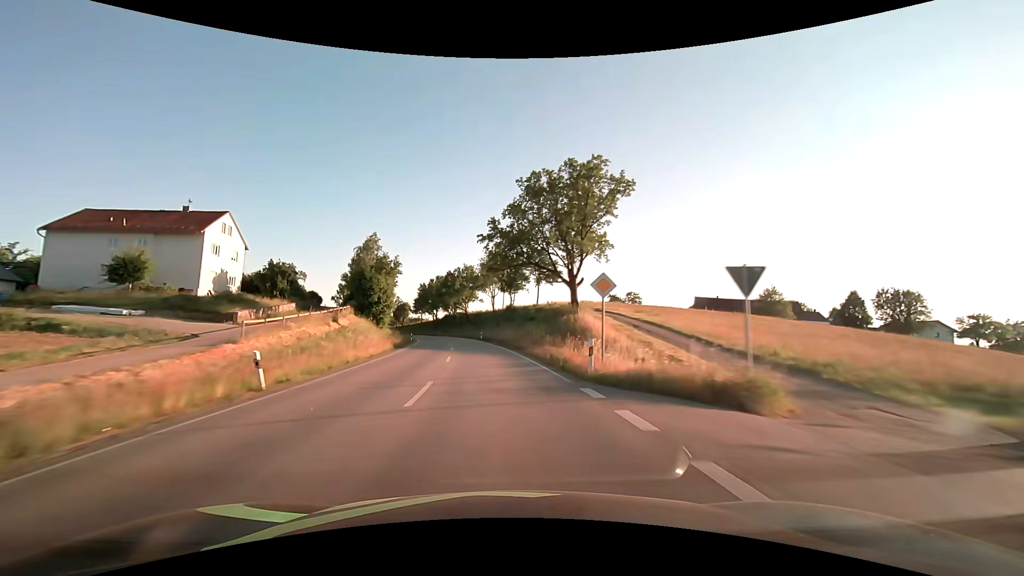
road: secondary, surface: asphalt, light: Day
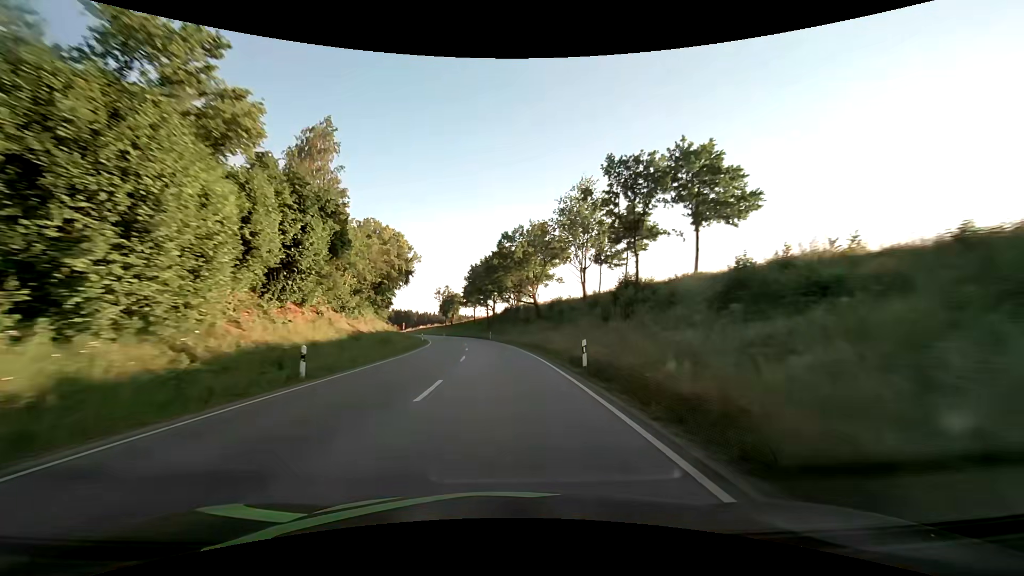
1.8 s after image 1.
(-3.5, +47.4) m; -8°
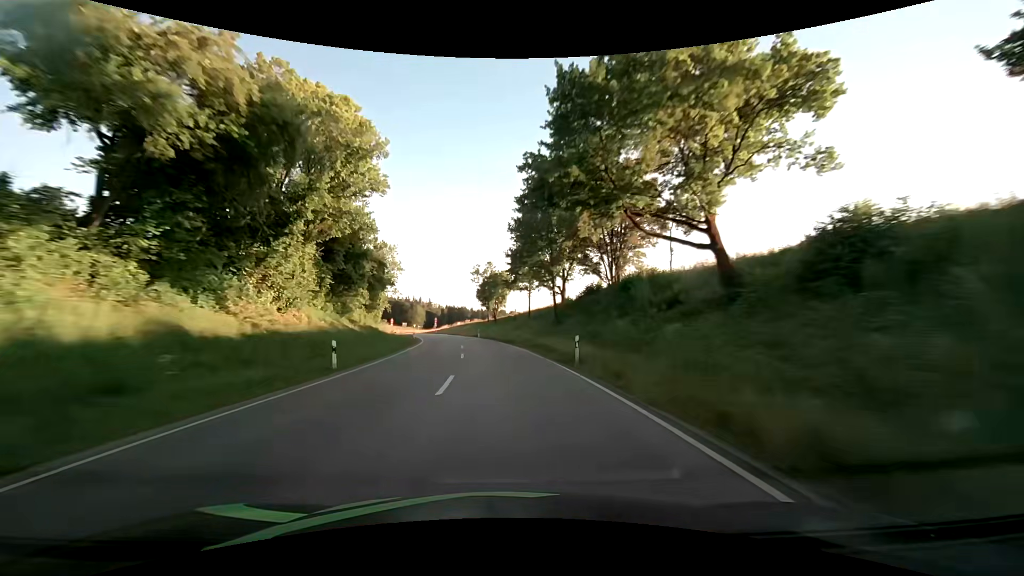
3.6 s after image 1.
(-2.7, +47.4) m; -7°
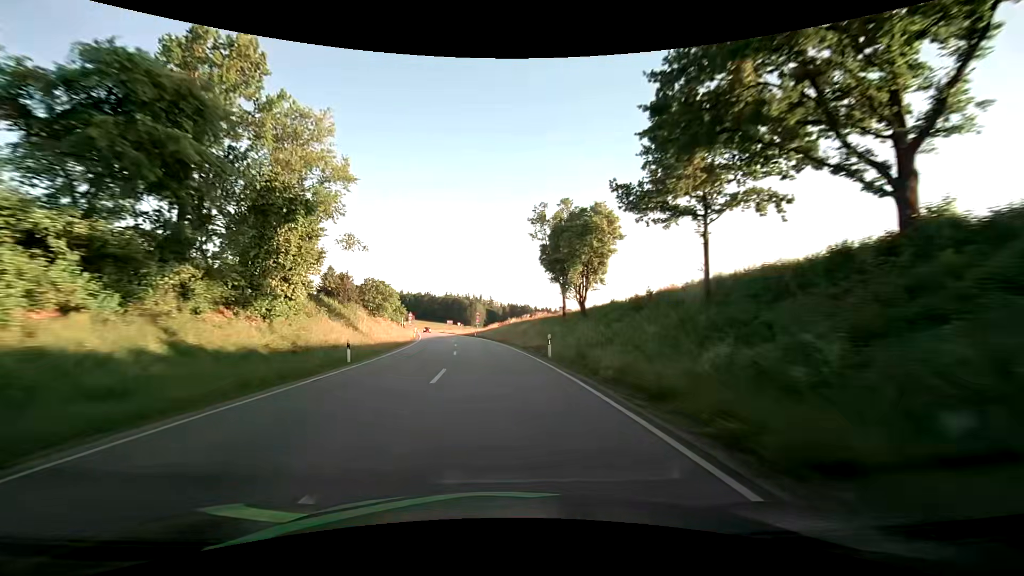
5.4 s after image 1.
(-2.9, +45.8) m; -7°
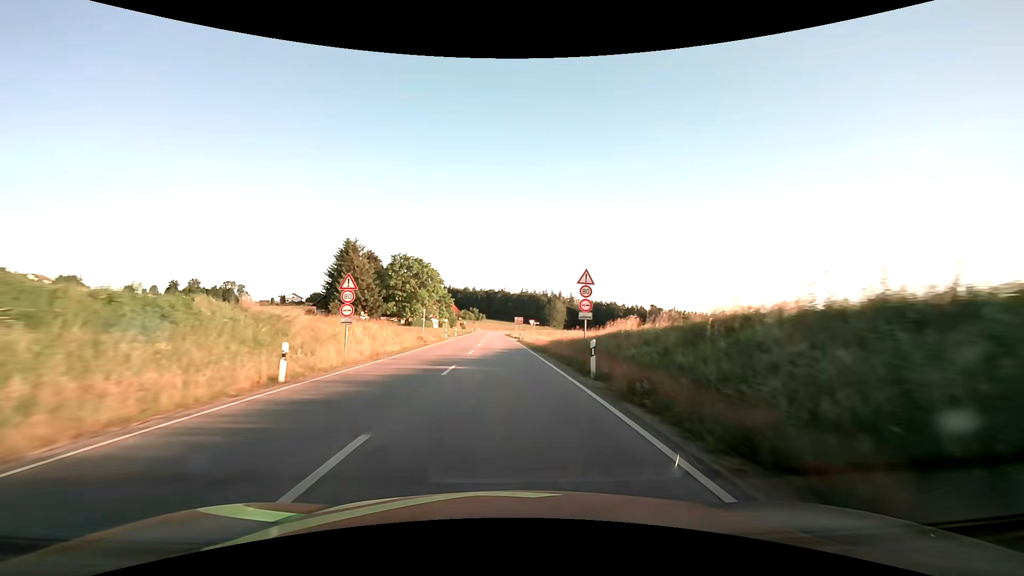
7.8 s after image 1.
(-4.9, +57.5) m; -9°
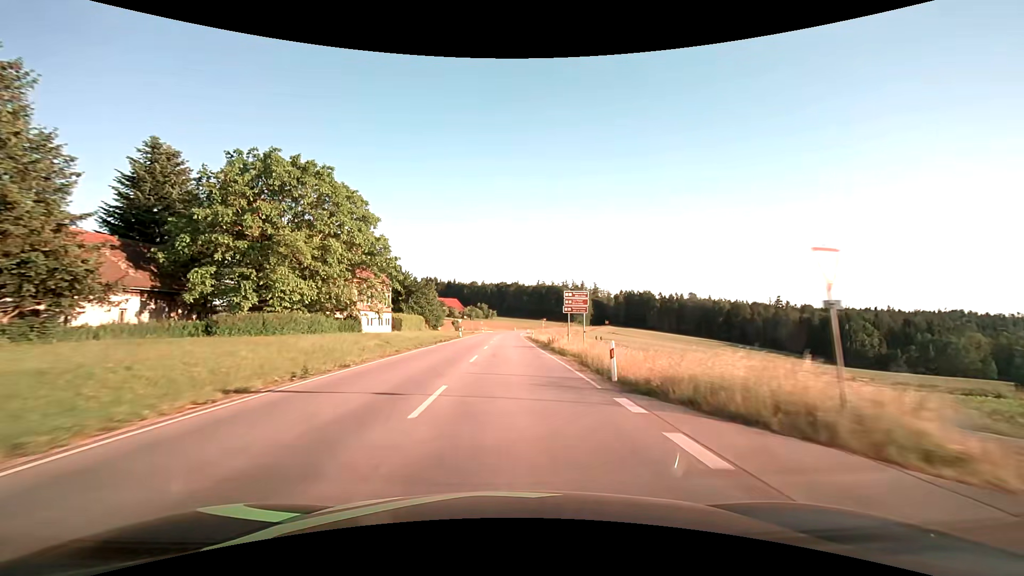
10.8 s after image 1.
(-1.6, +66.6) m; -2°
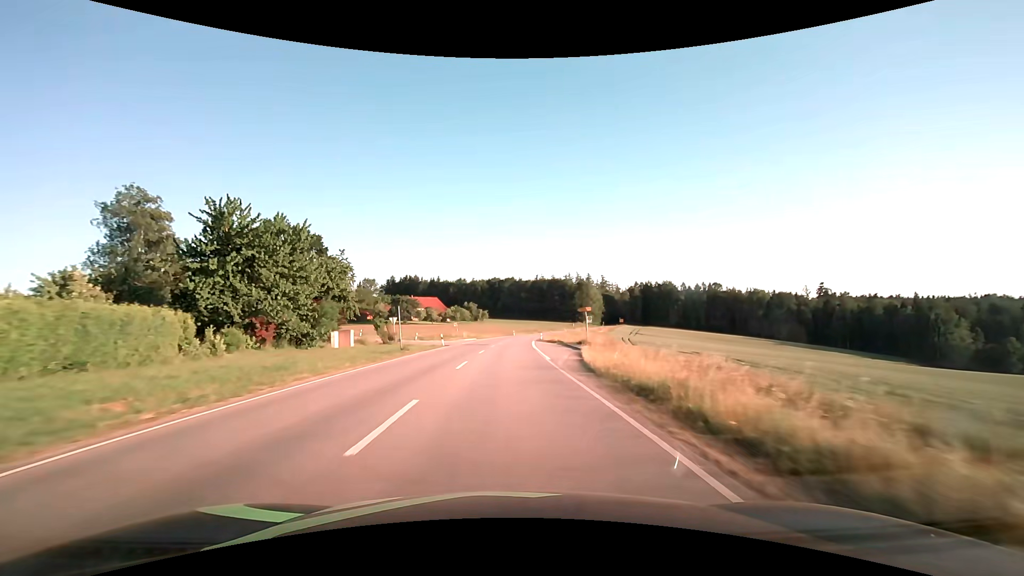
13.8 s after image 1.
(+0.3, +61.6) m; +1°
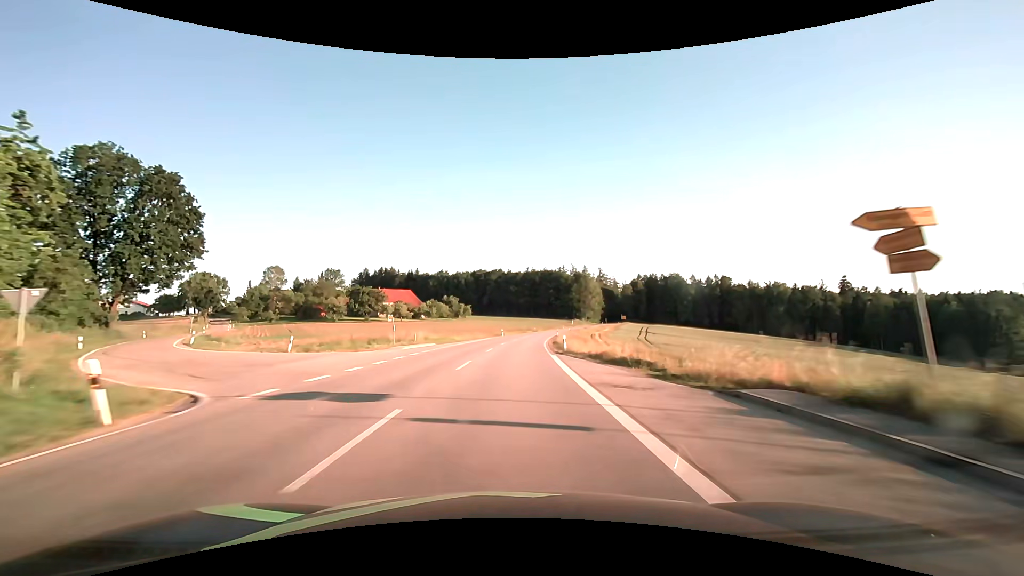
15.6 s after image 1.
(+0.3, +37.1) m; +1°
(0, +10) (0, +20) (+1, +30) (+1, +40) (+2, +50) (+3, +60) (+4, +70) (+5, +80) (+6, +90) (+8, +100) m
